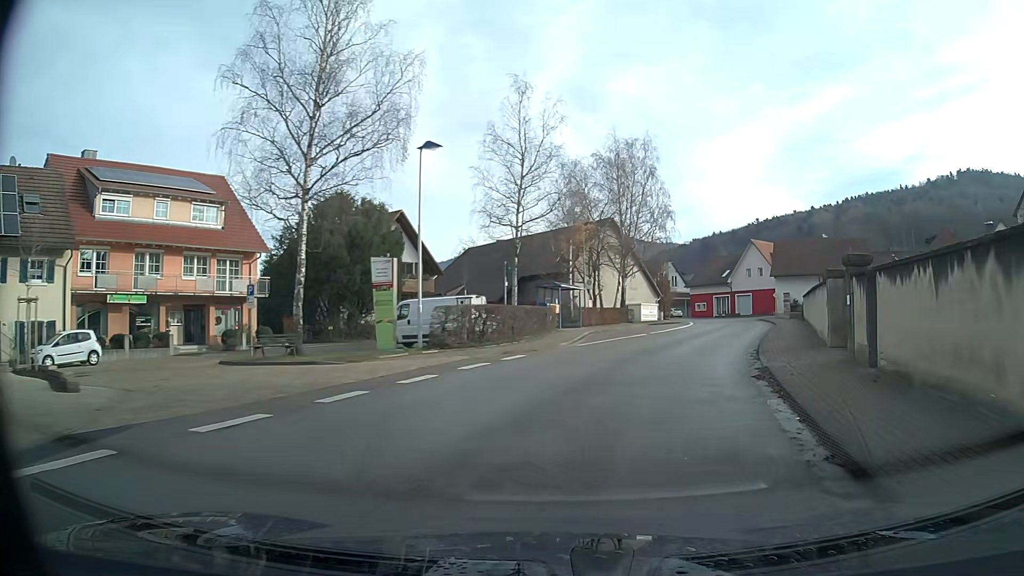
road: secondary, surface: asphalt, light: Day
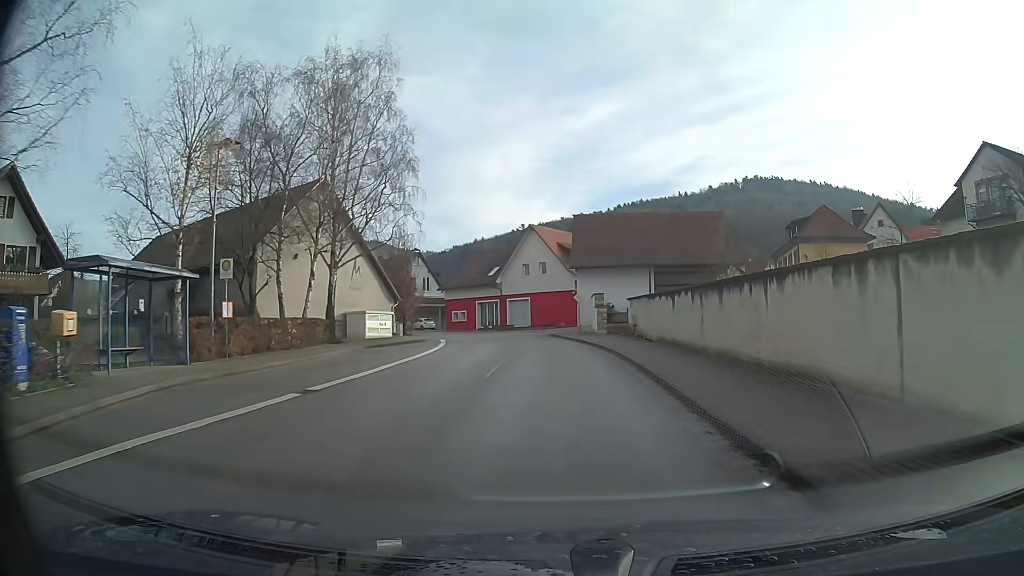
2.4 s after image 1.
(+4.2, +22.6) m; +17°
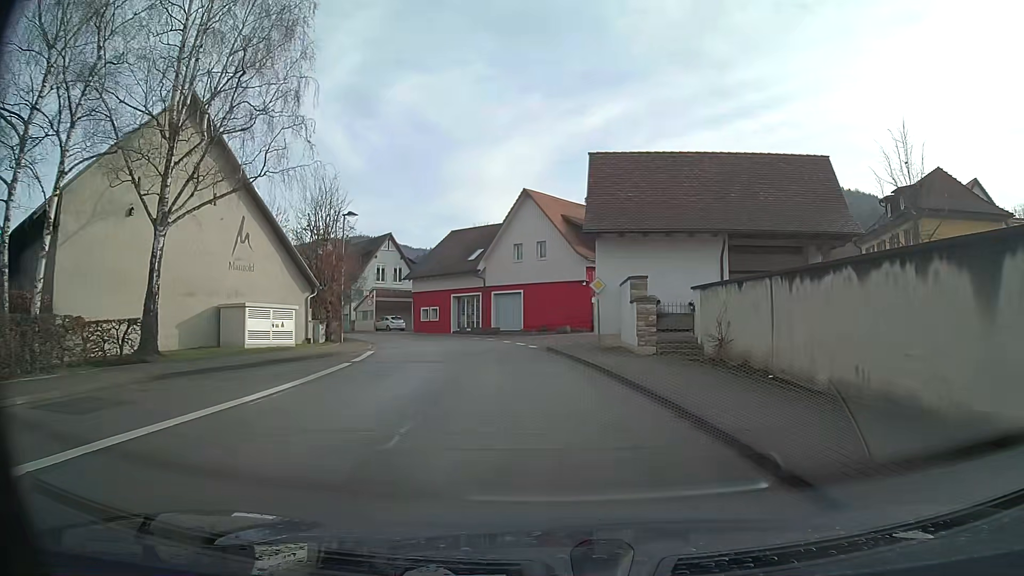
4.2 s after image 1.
(+0.1, +17.3) m; -1°
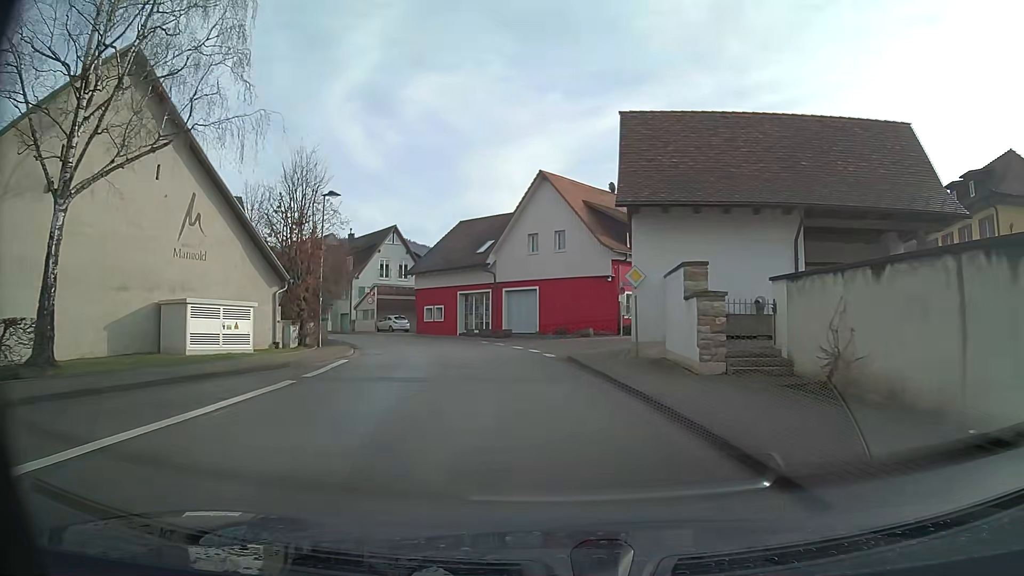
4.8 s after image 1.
(-0.1, +5.8) m; -1°
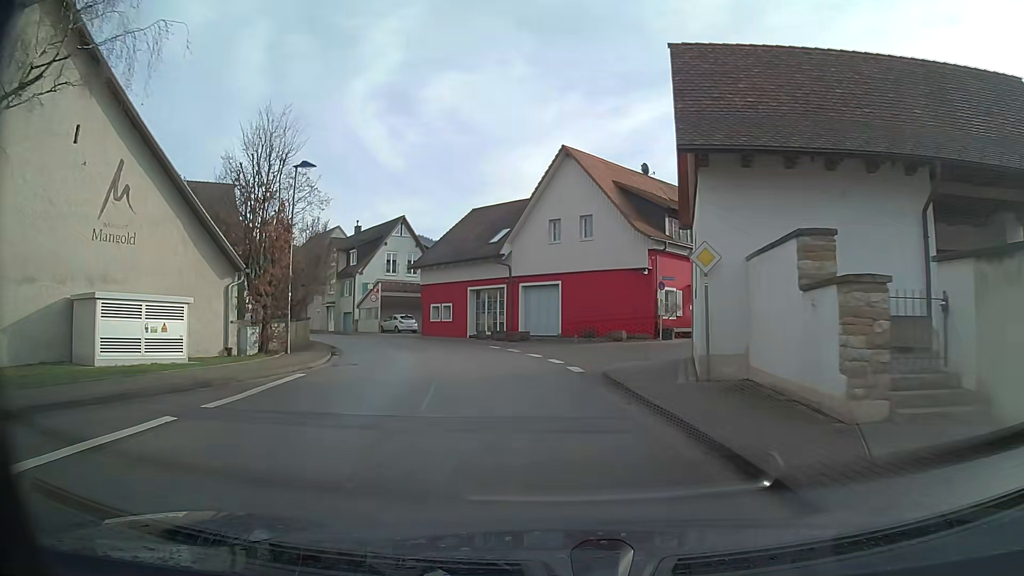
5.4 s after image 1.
(0.0, +5.8) m; 0°
